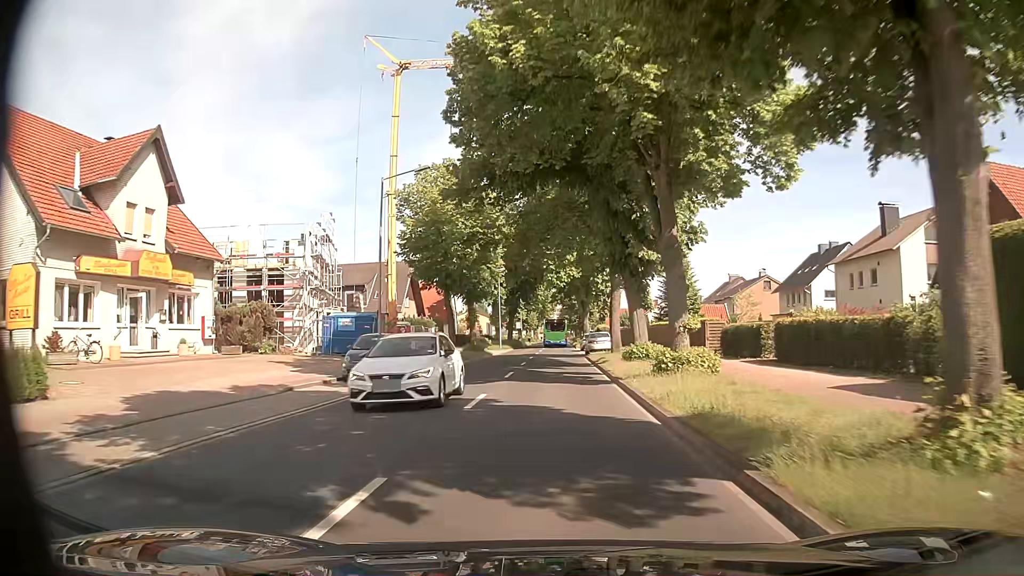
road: secondary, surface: asphalt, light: Day
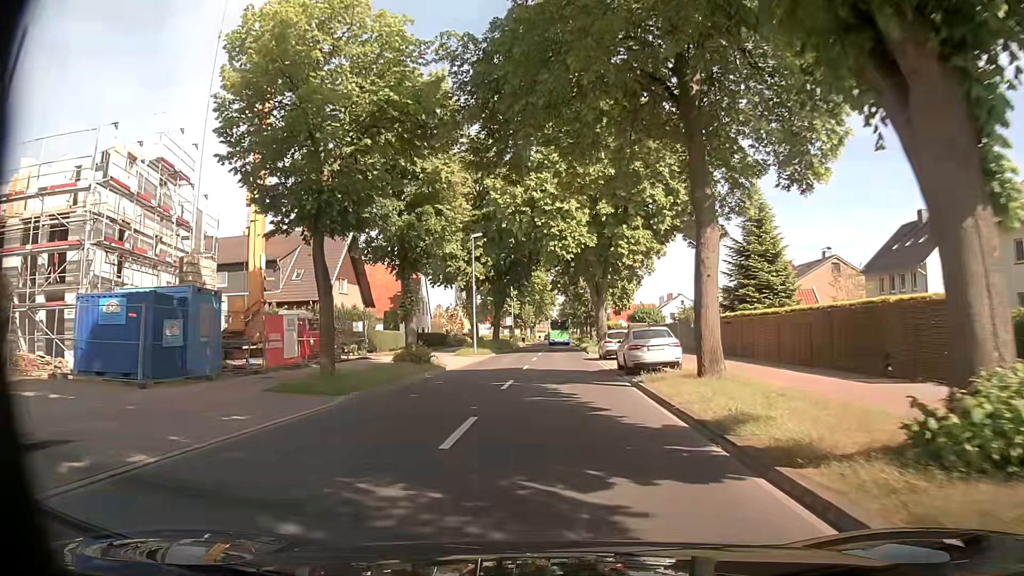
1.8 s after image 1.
(-0.1, +22.5) m; 0°
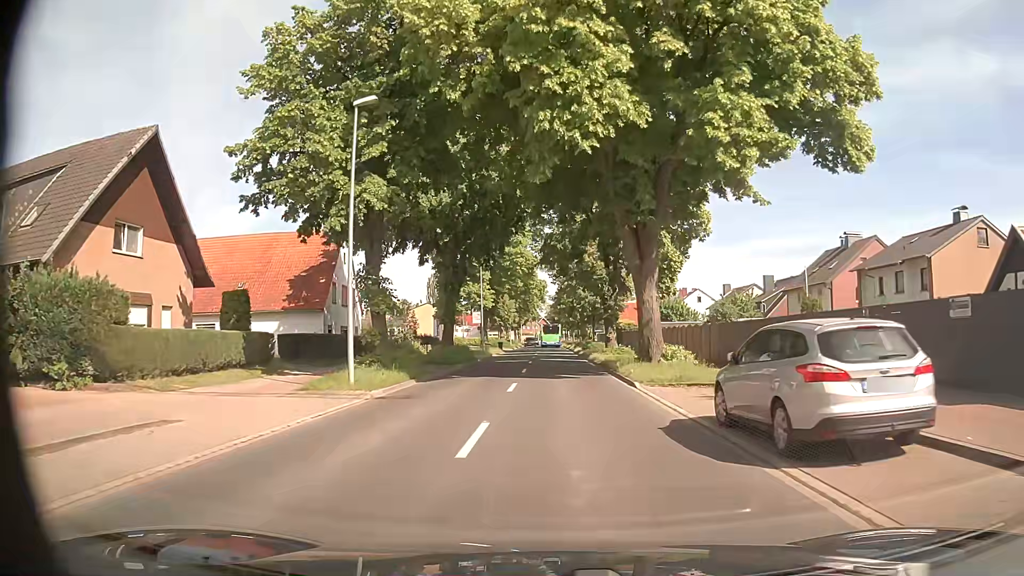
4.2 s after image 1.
(0.0, +27.1) m; +1°
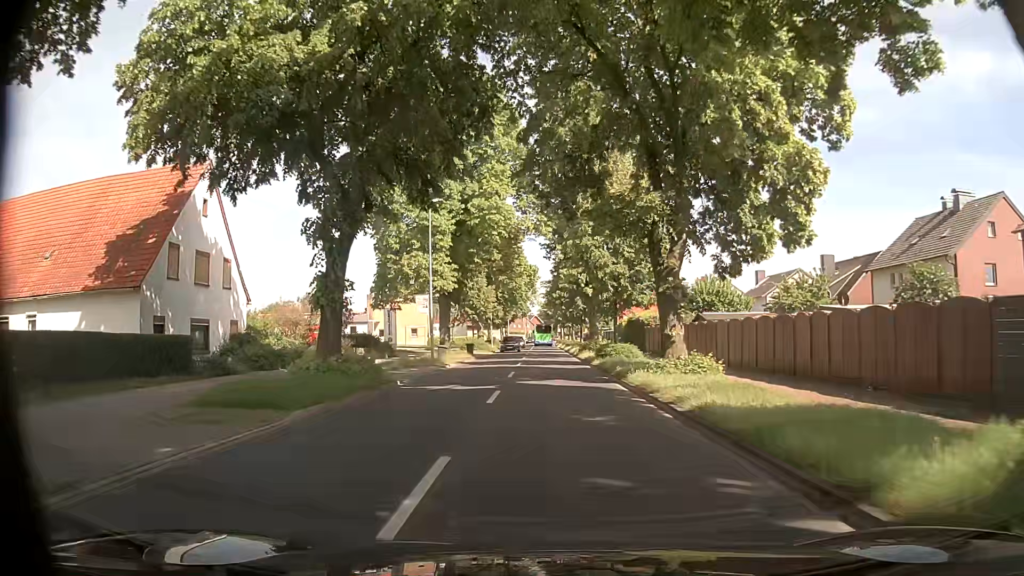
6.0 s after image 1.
(+0.1, +21.3) m; +1°
(0, +10) (0, +20) (0, +30) (0, +40) (-1, +50) (-1, +60) (-1, +70) (-1, +80) (-2, +90) (-2, +100) m
